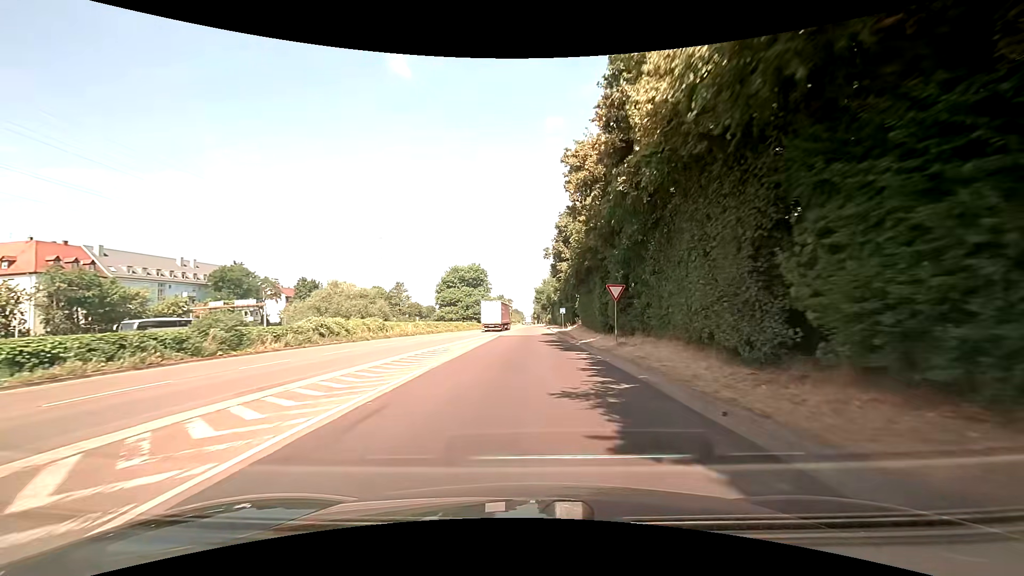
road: trunk_link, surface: asphalt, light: Day
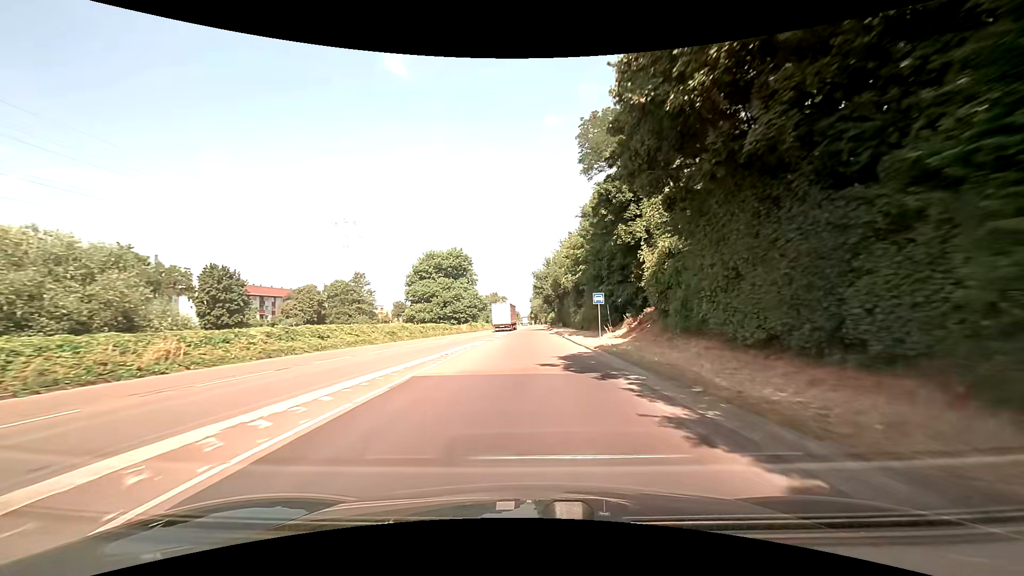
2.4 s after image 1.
(0.0, +34.4) m; 0°
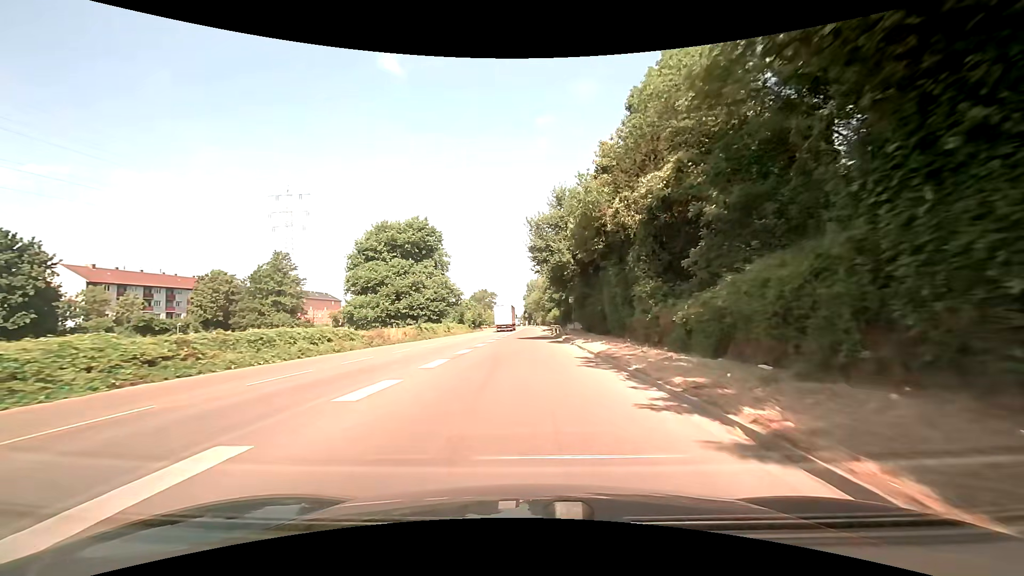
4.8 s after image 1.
(+0.3, +35.9) m; 0°
(0, +10) (0, +20) (0, +30) (0, +40) (0, +50) (0, +60) (-1, +70) (-2, +80) (-2, +90) (-3, +100) m
